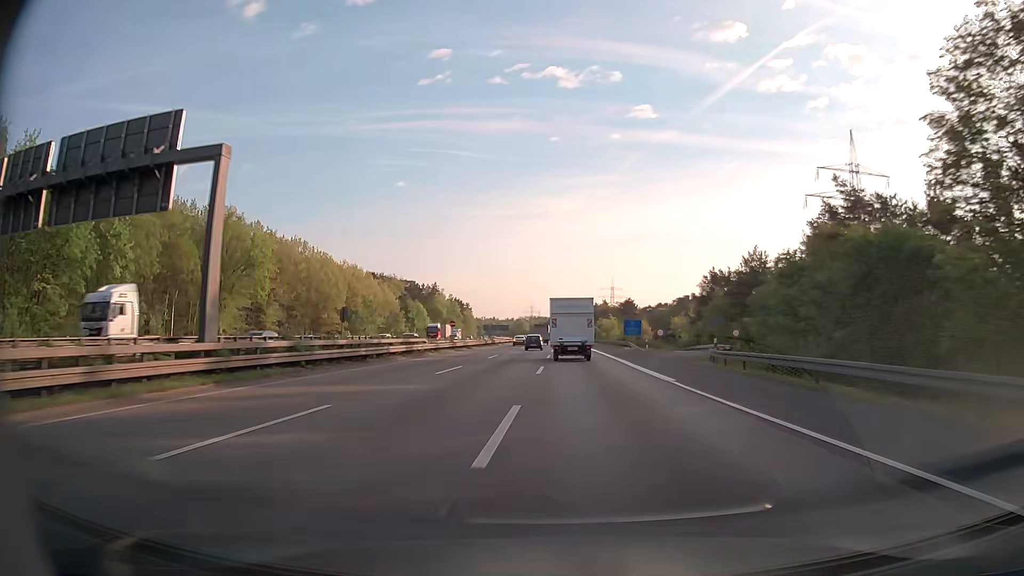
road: motorway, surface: asphalt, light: Day
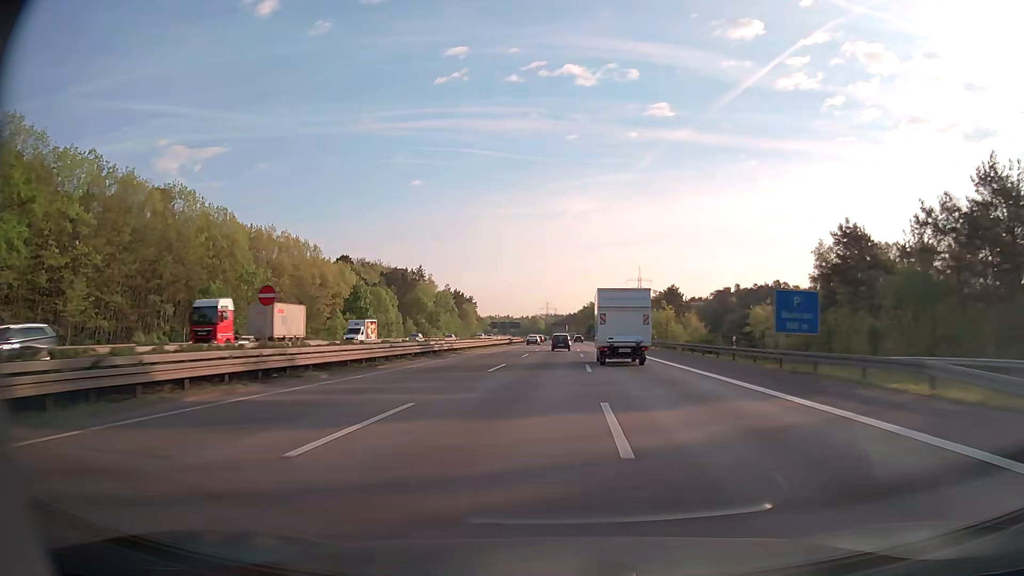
(-0.6, +52.6) m; -1°
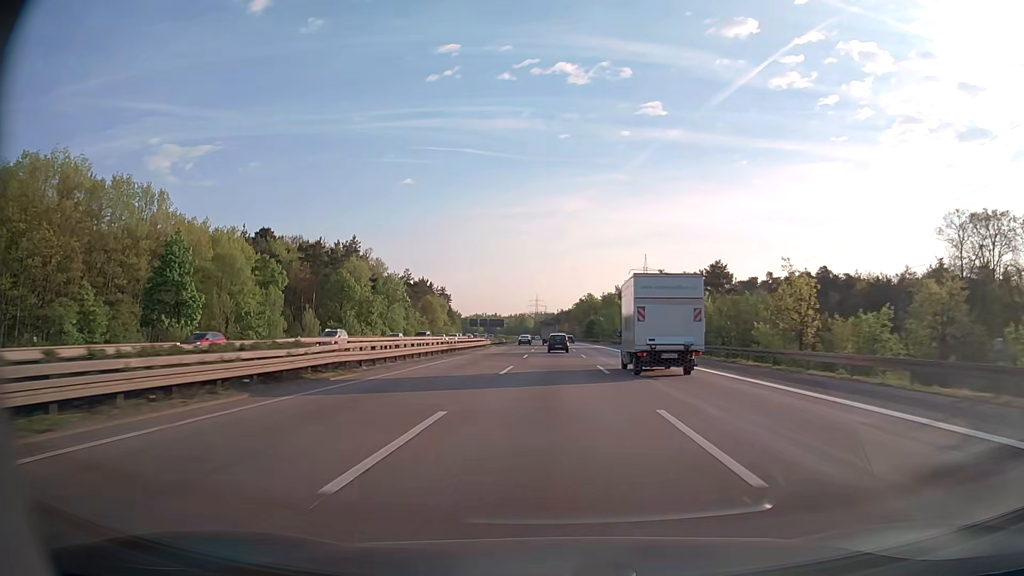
(+0.2, +53.9) m; +1°
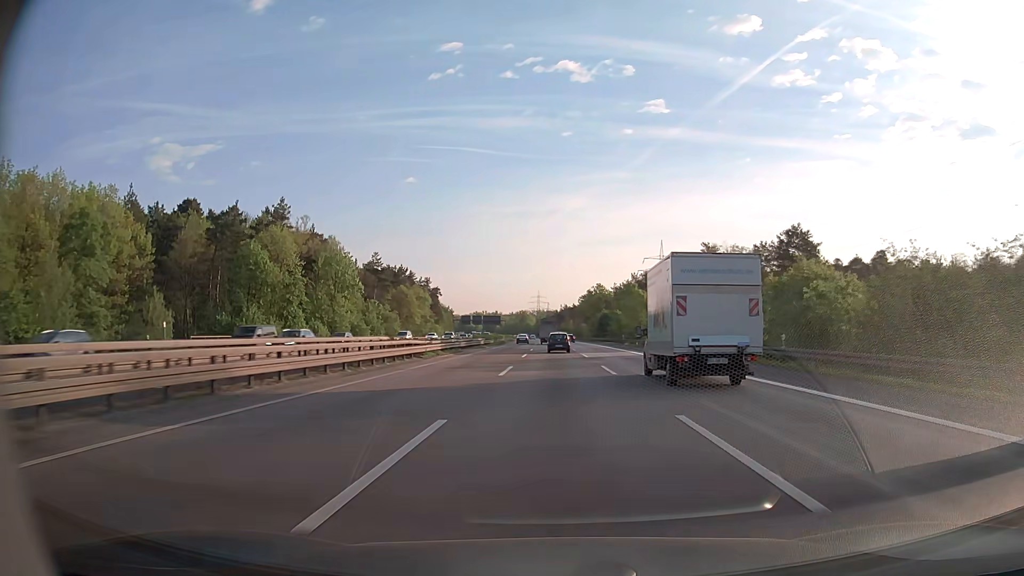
(0.0, +36.6) m; 0°
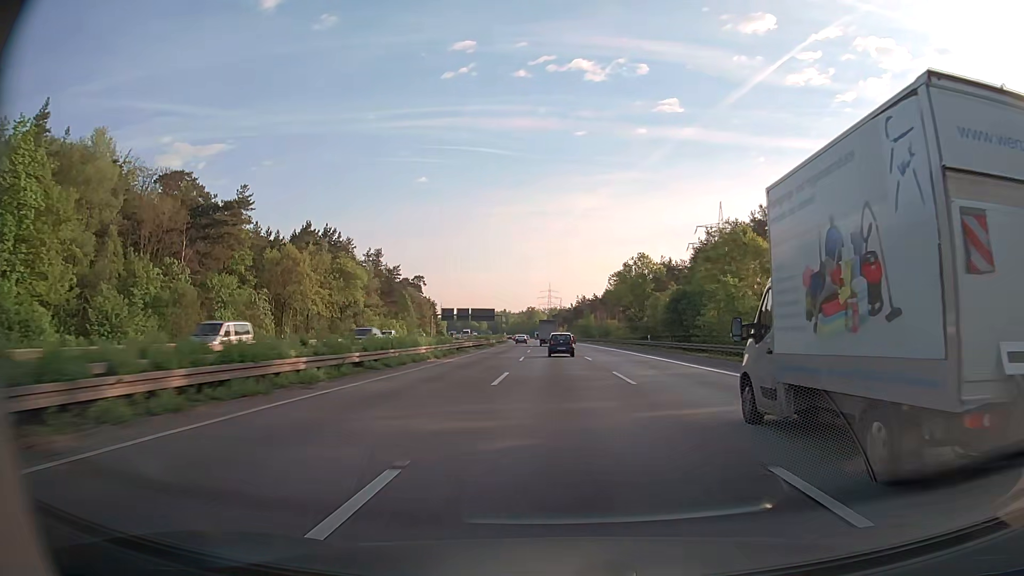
(-0.5, +74.2) m; -1°
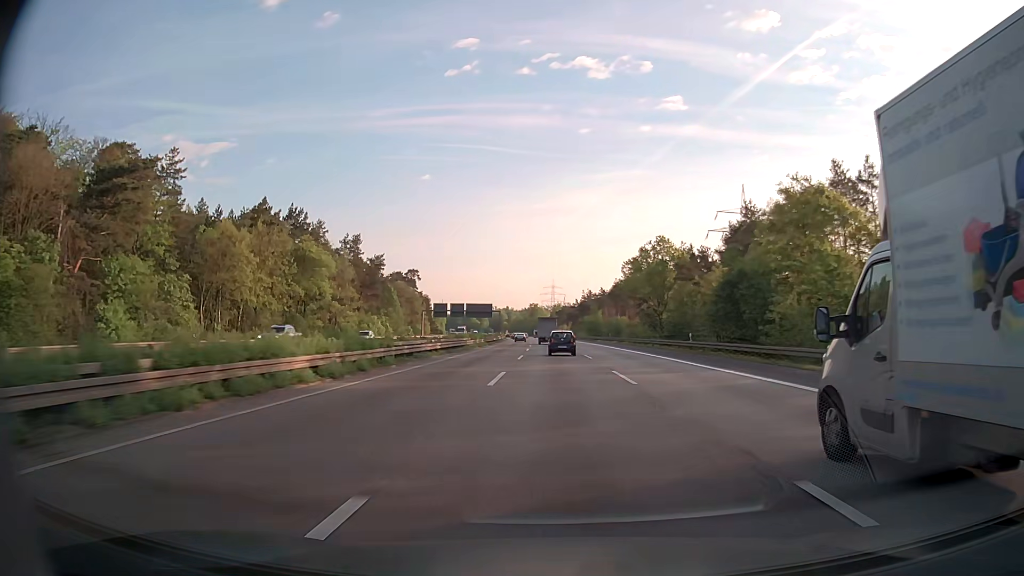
(0.0, +18.7) m; 0°
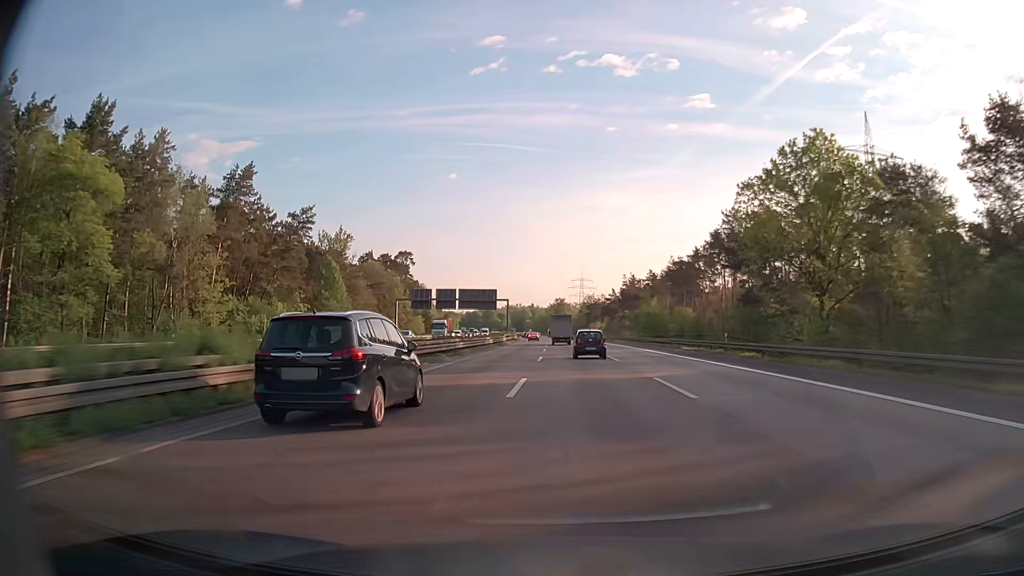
(-0.8, +56.3) m; -2°
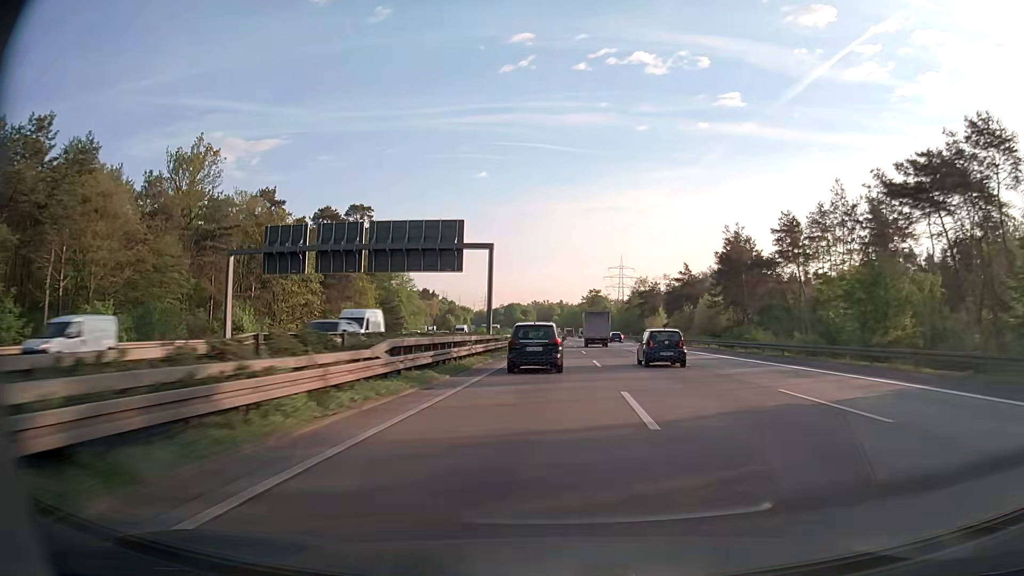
(-2.0, +75.6) m; -3°
(0, +10) (0, +20) (0, +30) (0, +40) (0, +50) (0, +60) (0, +70) (0, +80) (0, +90) (0, +100) m
